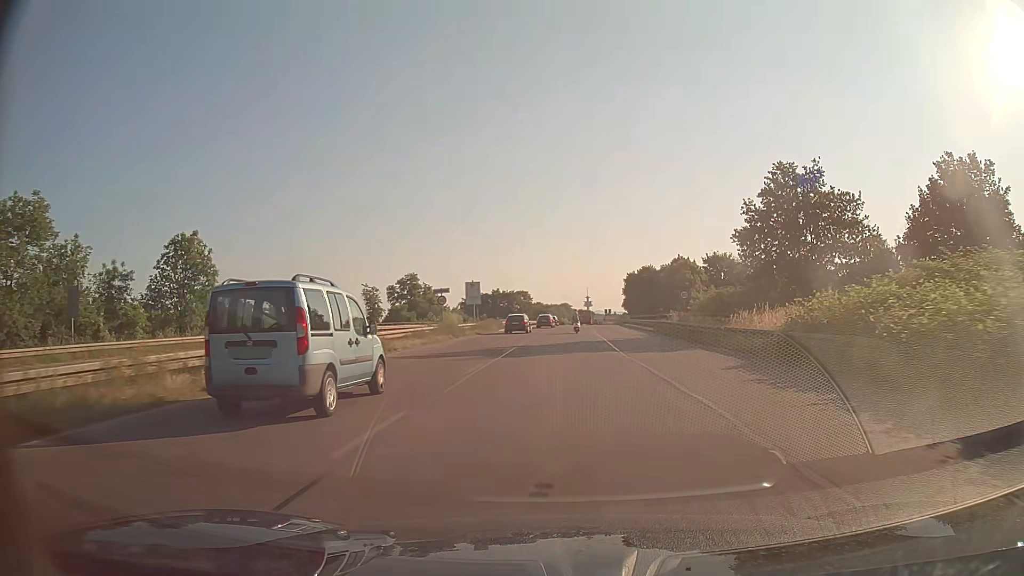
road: trunk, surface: asphalt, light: Day
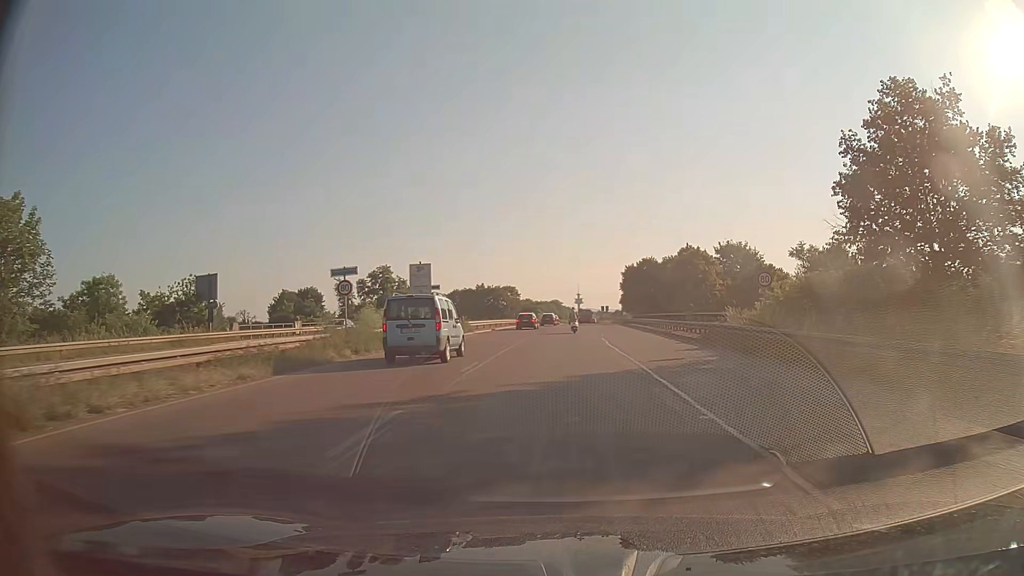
(+0.1, +17.8) m; +1°
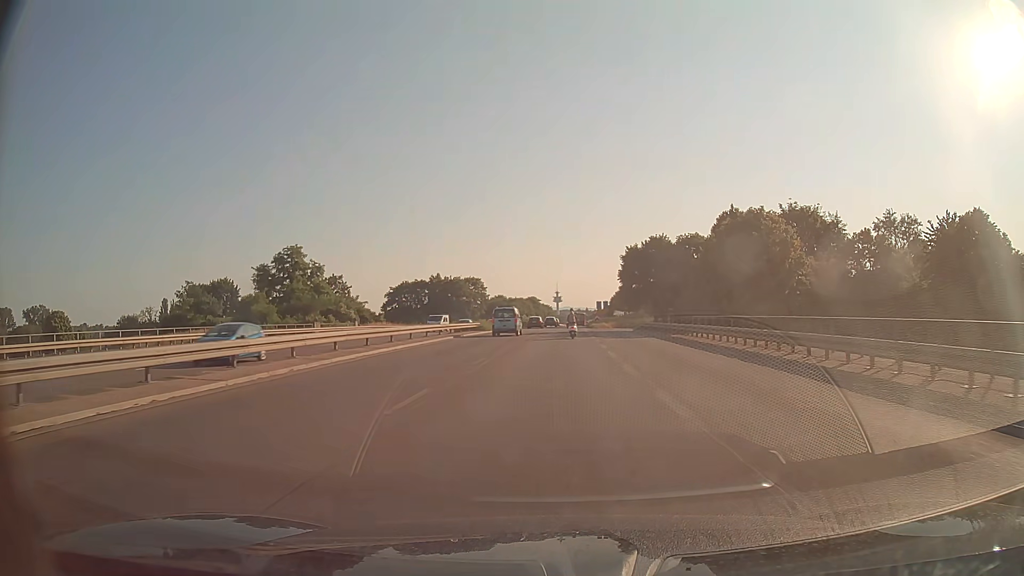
(+0.7, +41.7) m; +2°
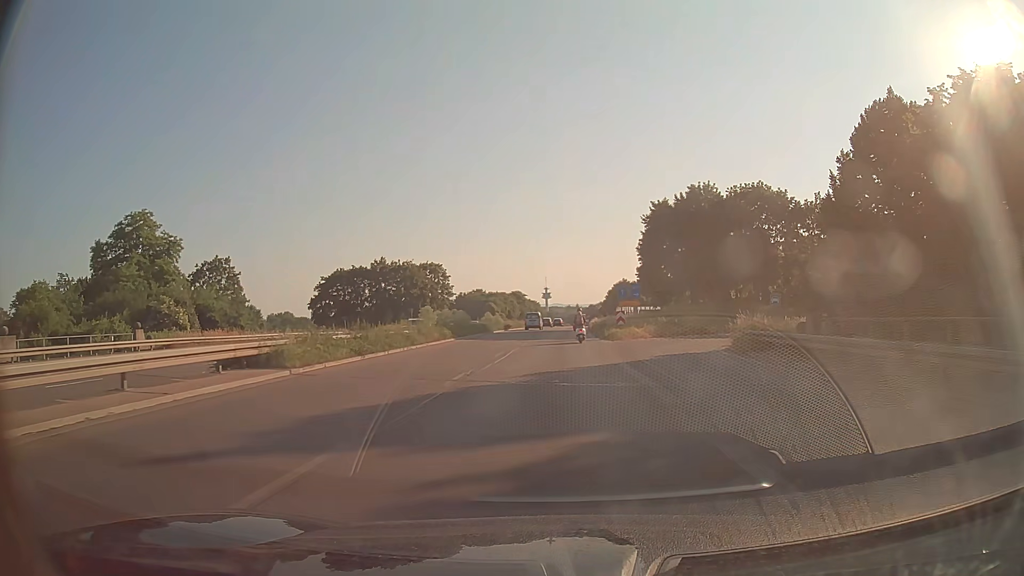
(+0.4, +41.0) m; +1°
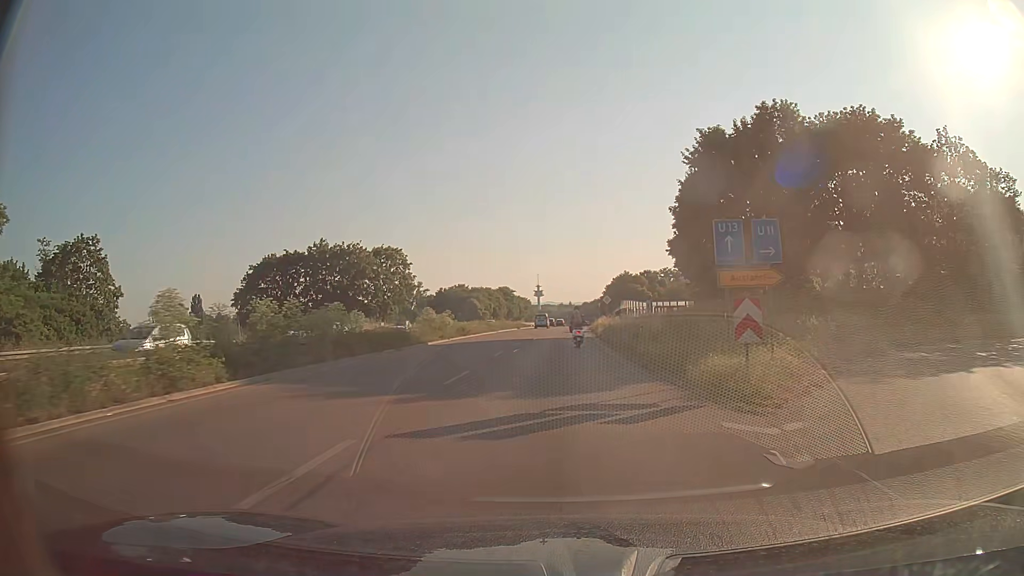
(+0.2, +26.8) m; +1°
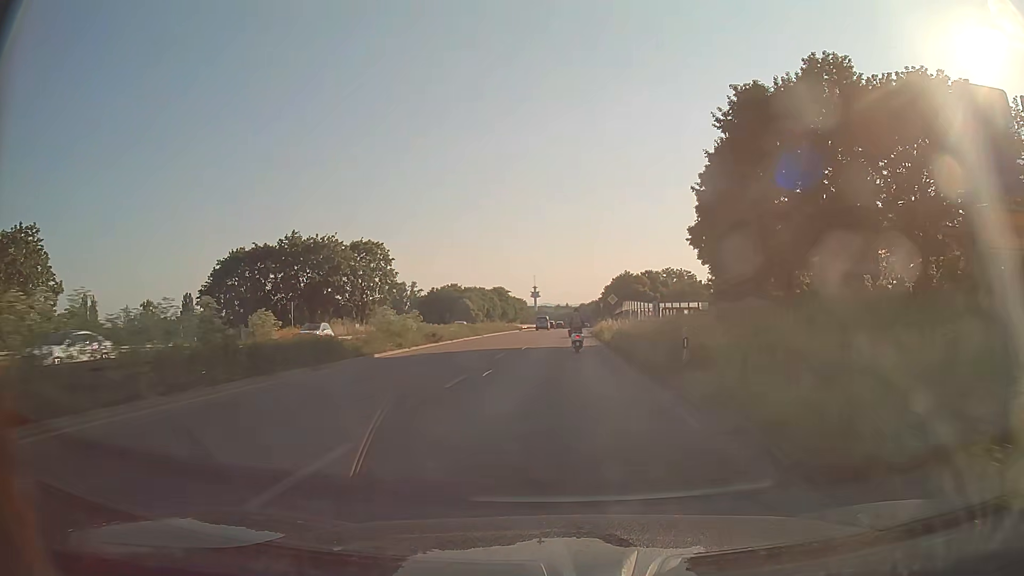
(0.0, +9.1) m; 0°
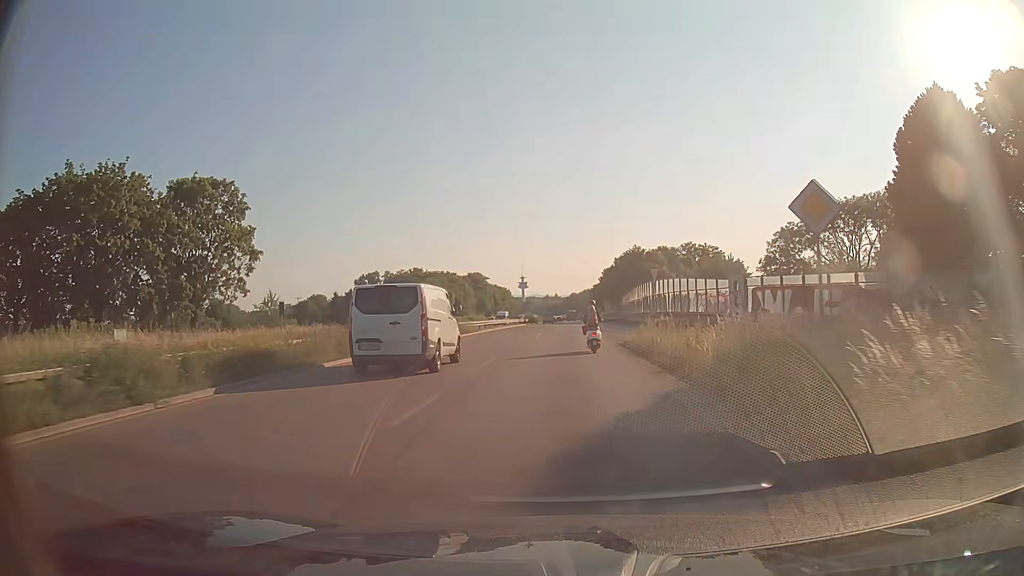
(+0.2, +40.3) m; +1°
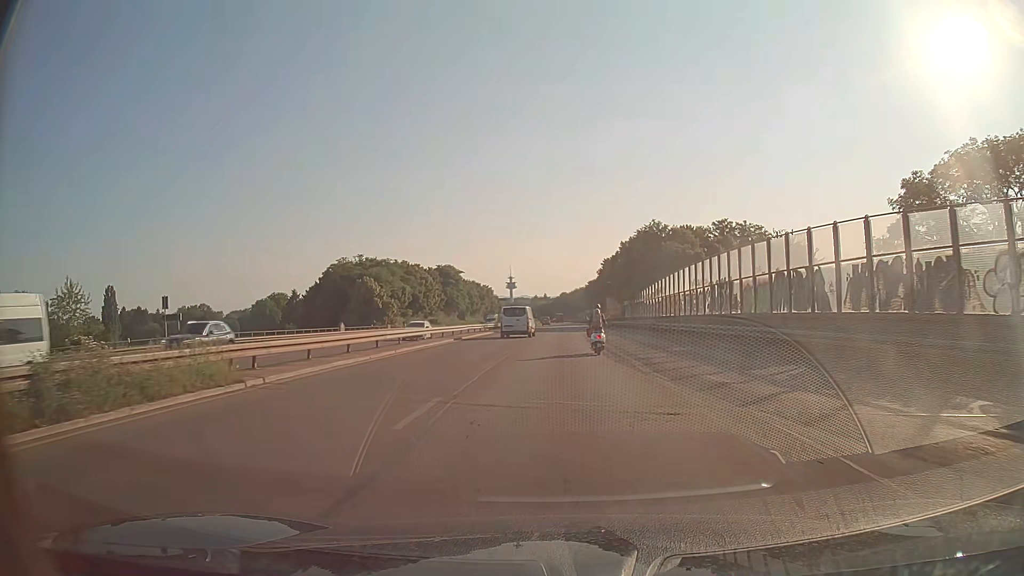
(+0.2, +35.8) m; +1°
(0, +10) (0, +20) (0, +30) (0, +40) (+1, +50) (+1, +60) (+1, +70) (+1, +80) (+1, +90) (+1, +100) m
